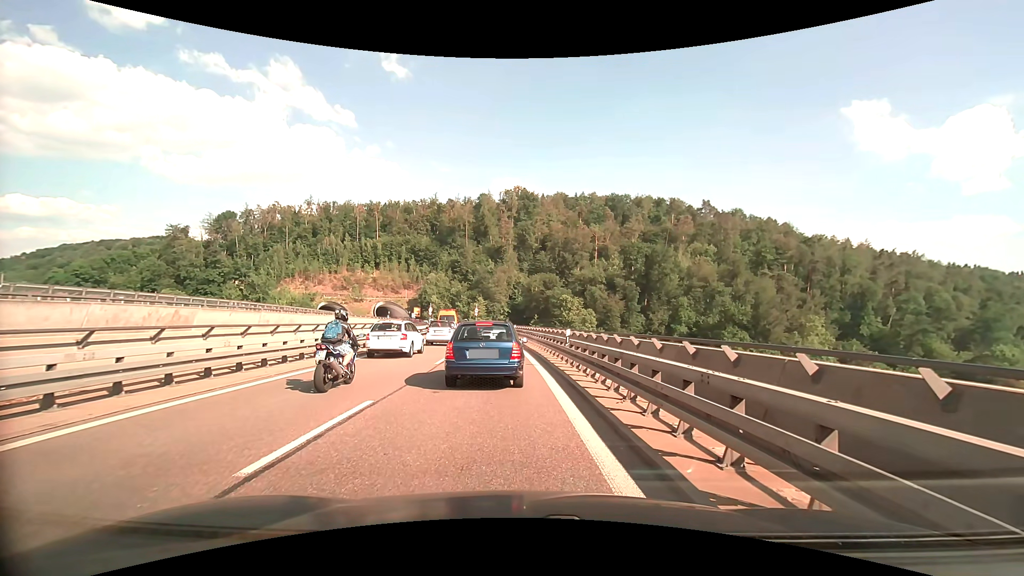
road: trunk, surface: asphalt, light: Day
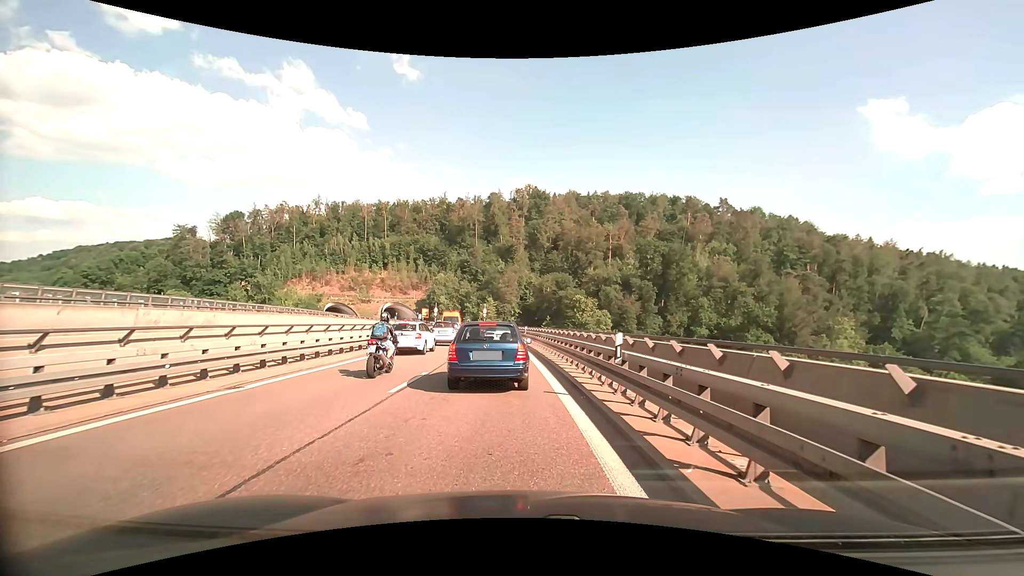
(-0.1, +7.1) m; -2°
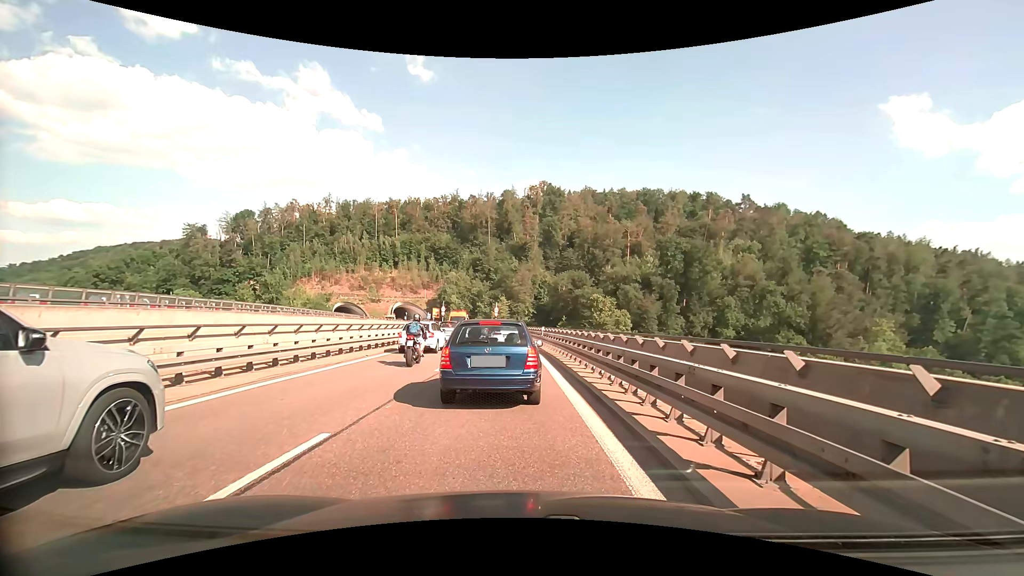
(-0.1, +7.9) m; -2°
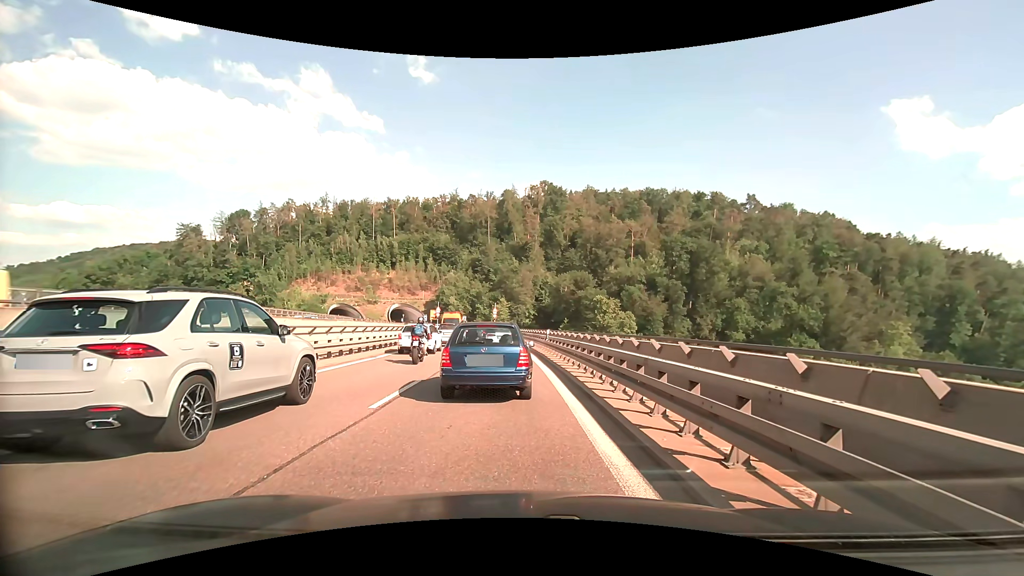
(0.0, +6.1) m; -1°
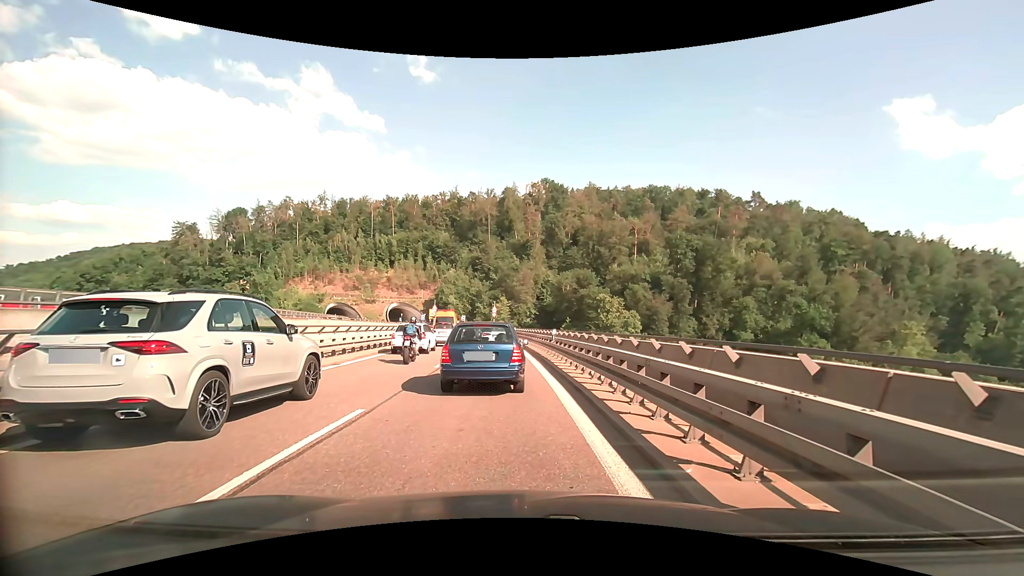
(+0.1, +4.4) m; 0°
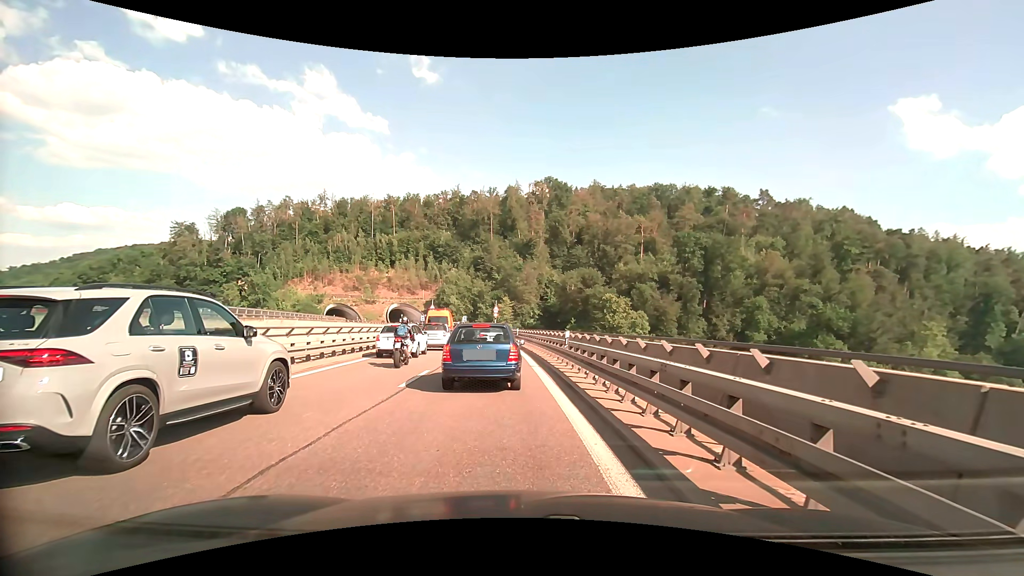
(0.0, +5.0) m; 0°
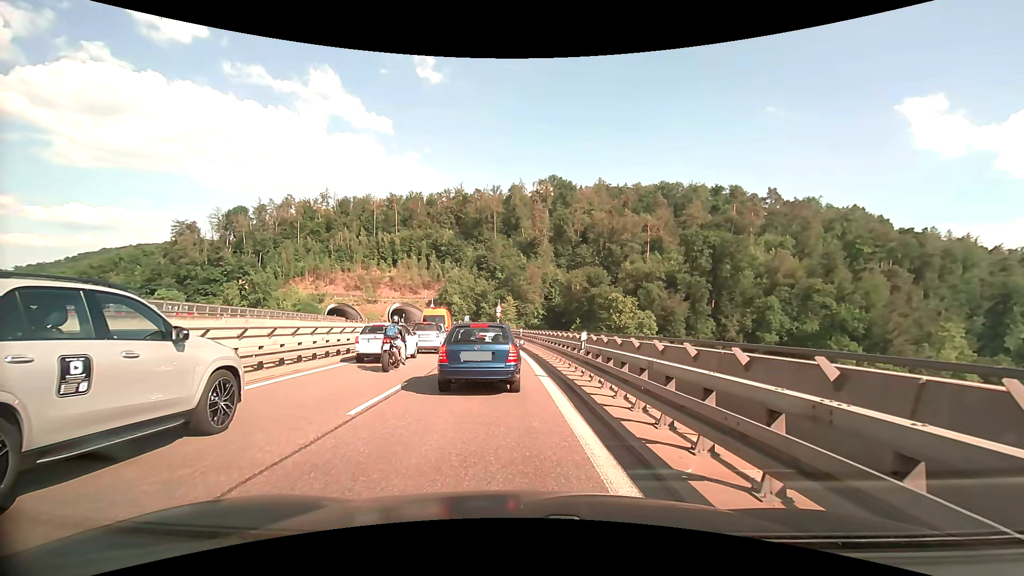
(0.0, +3.4) m; 0°
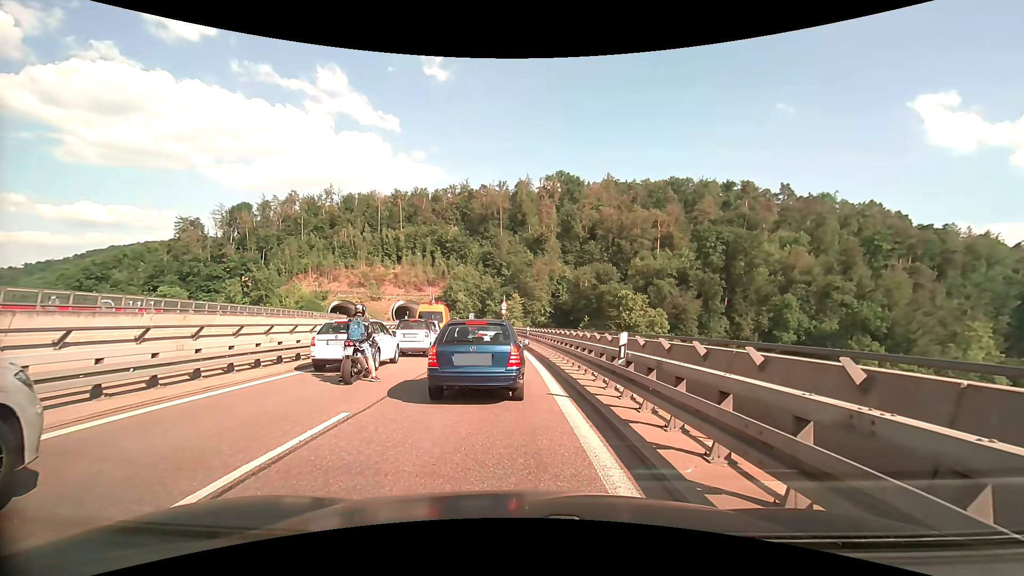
(-0.1, +4.2) m; -2°
